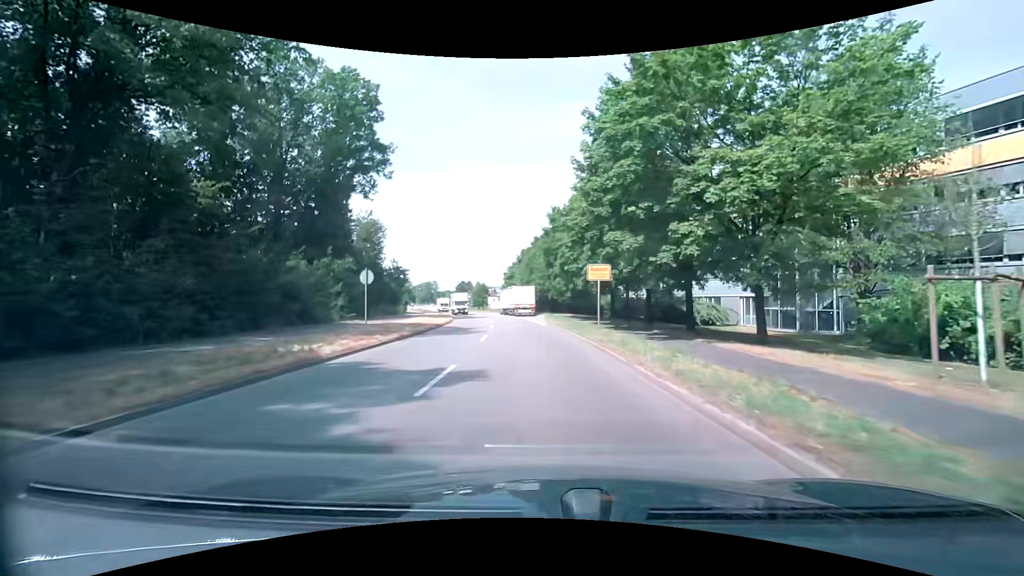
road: secondary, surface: asphalt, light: Day
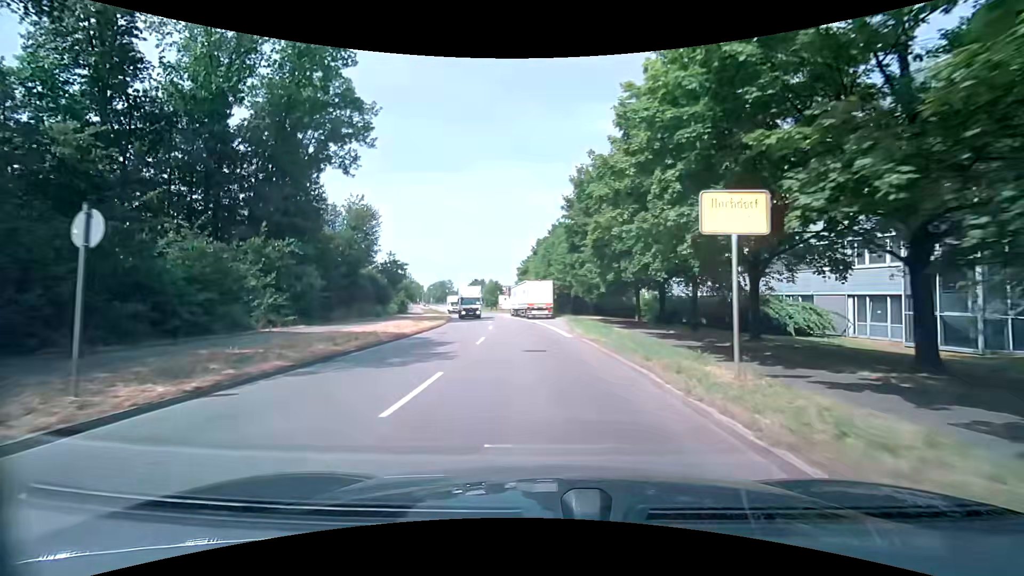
(-0.3, +13.5) m; -2°
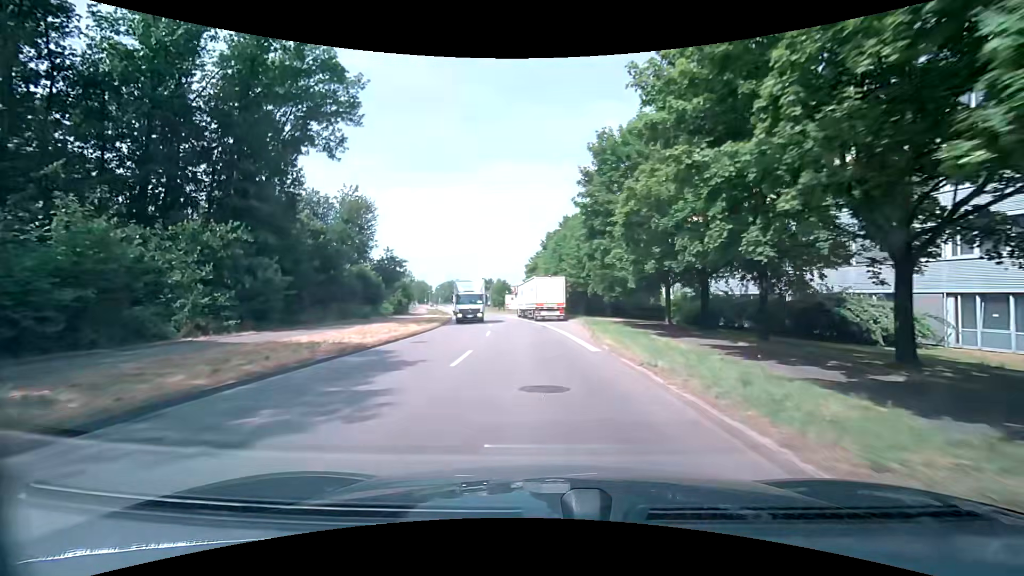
(0.0, +6.8) m; -2°
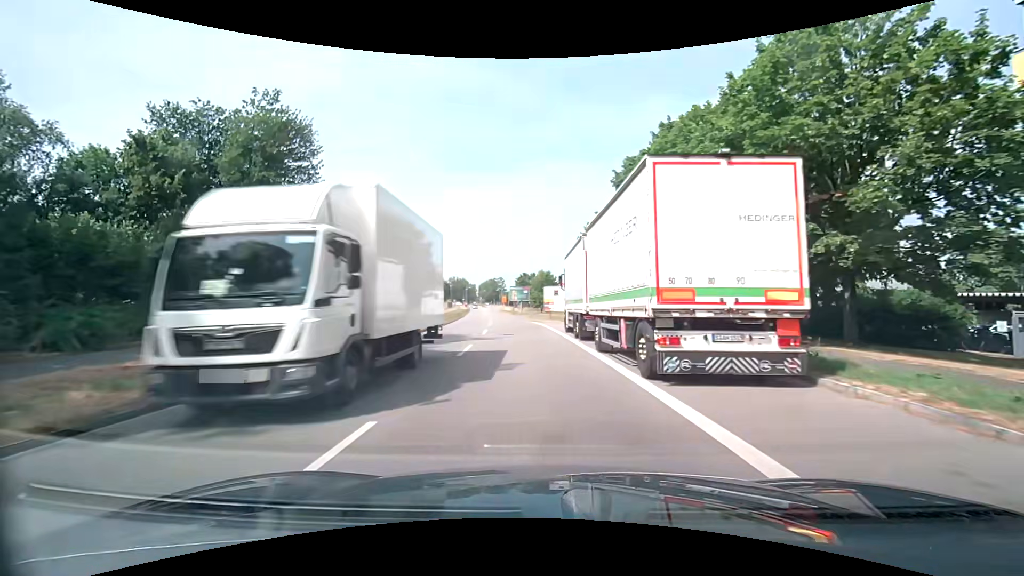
(-1.2, +33.8) m; -5°
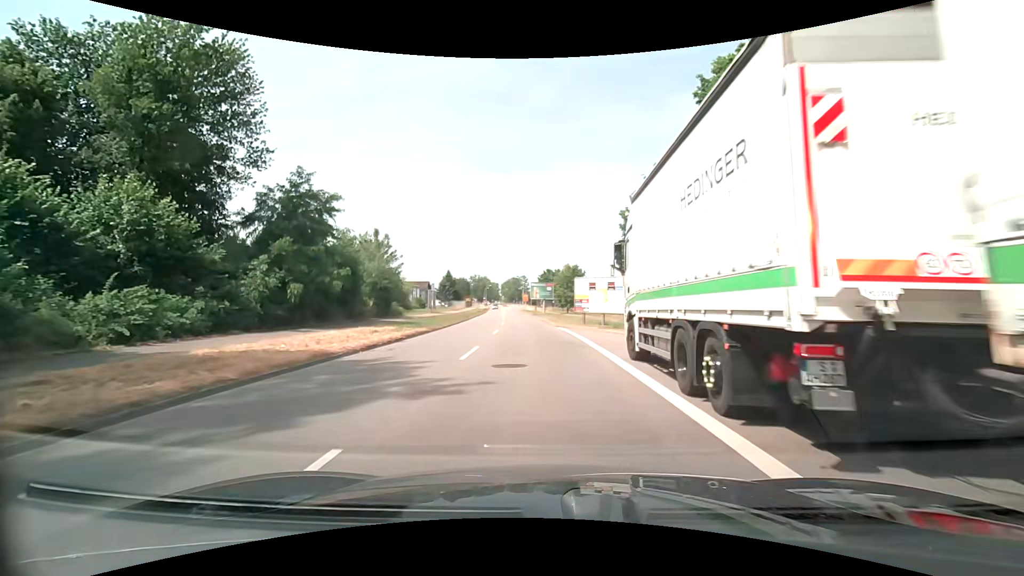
(-0.3, +13.3) m; -3°
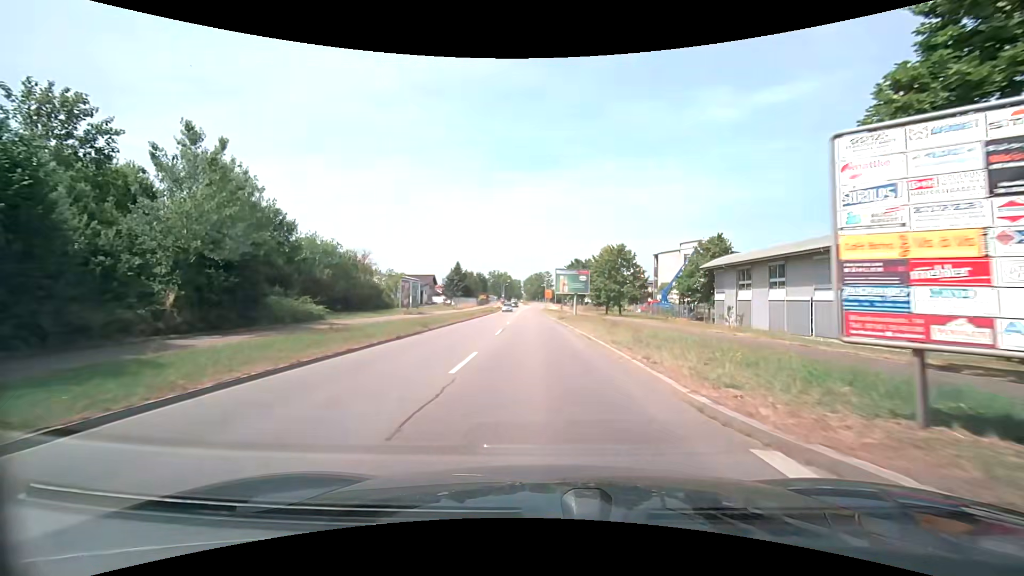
(-0.7, +27.1) m; -3°
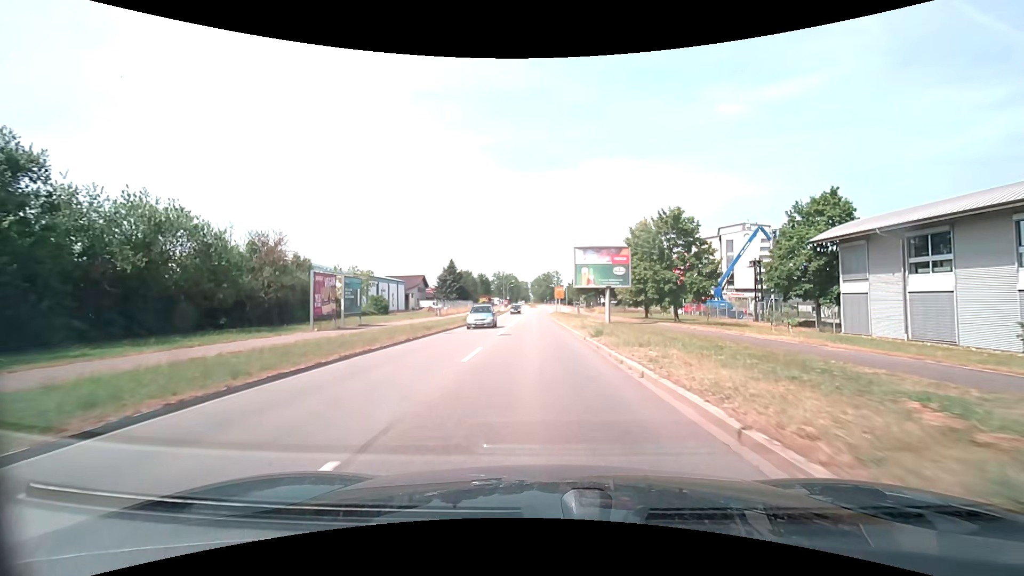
(-0.2, +21.2) m; -1°
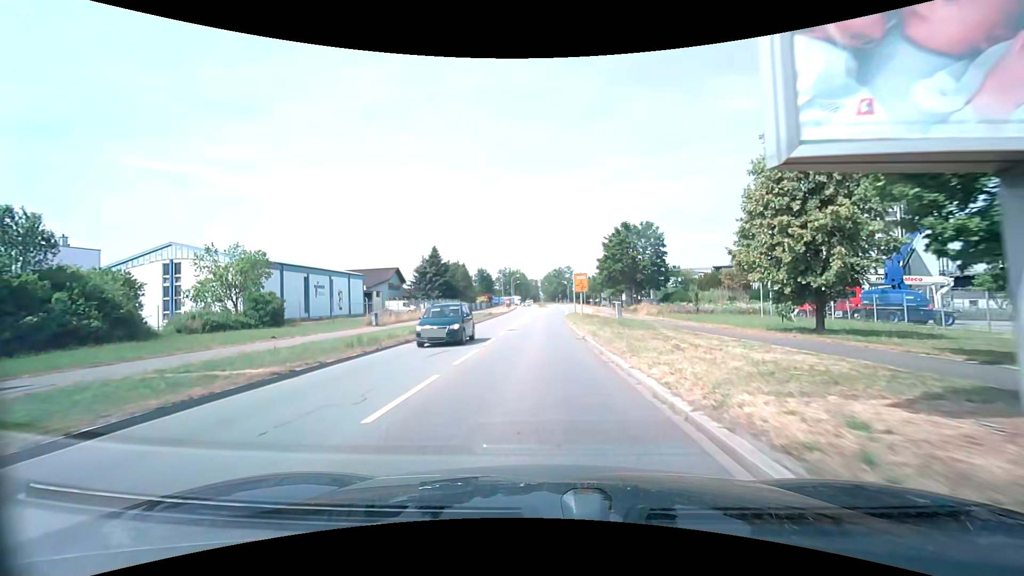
(-0.1, +29.3) m; -1°
(0, +10) (0, +20) (0, +30) (0, +40) (0, +50) (0, +60) (+1, +70) (+3, +80) (+4, +90) (+5, +100) m
